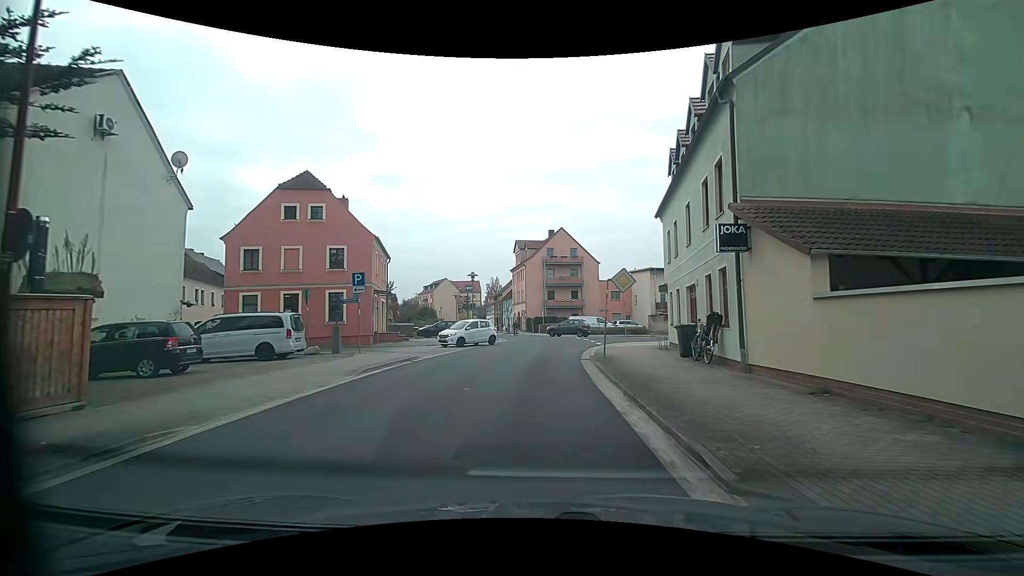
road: residential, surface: asphalt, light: Day
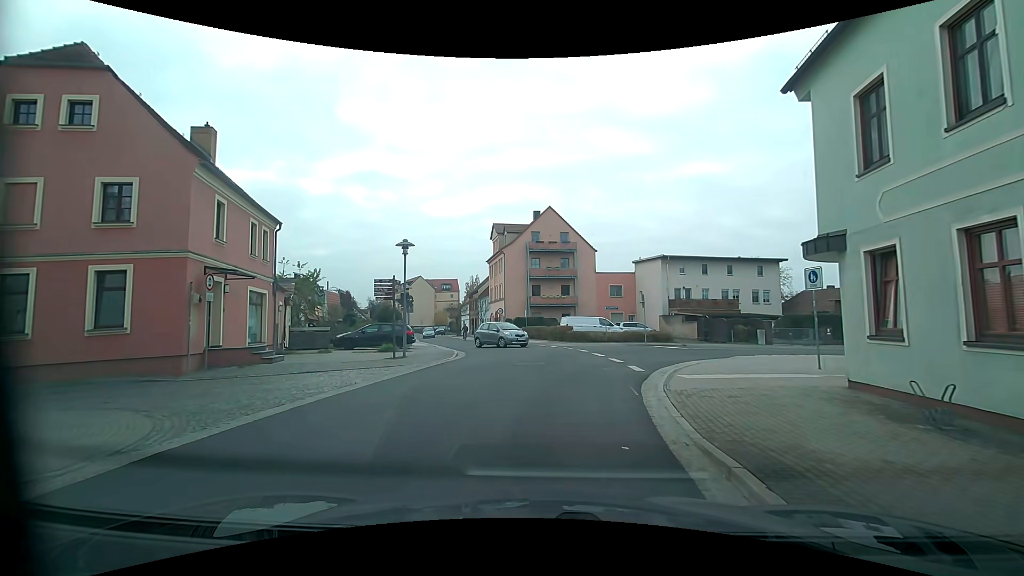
(0.0, +14.6) m; 0°
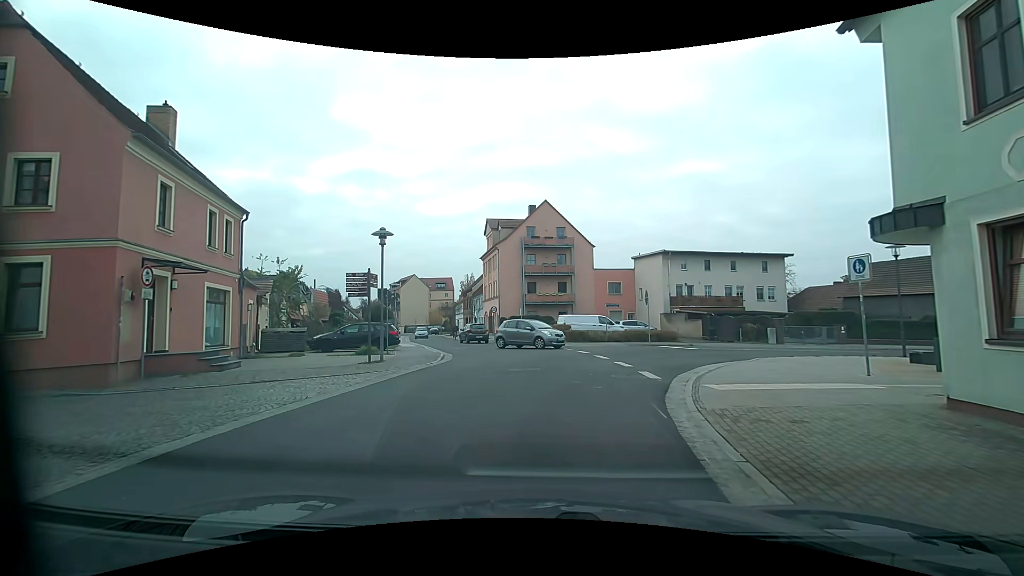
(0.0, +2.4) m; 0°
